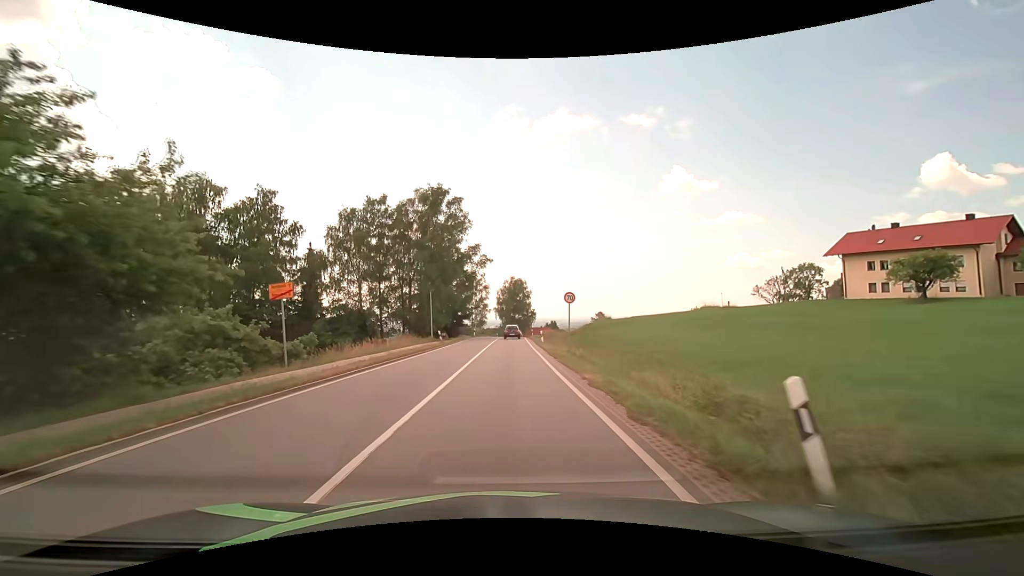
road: secondary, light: Day
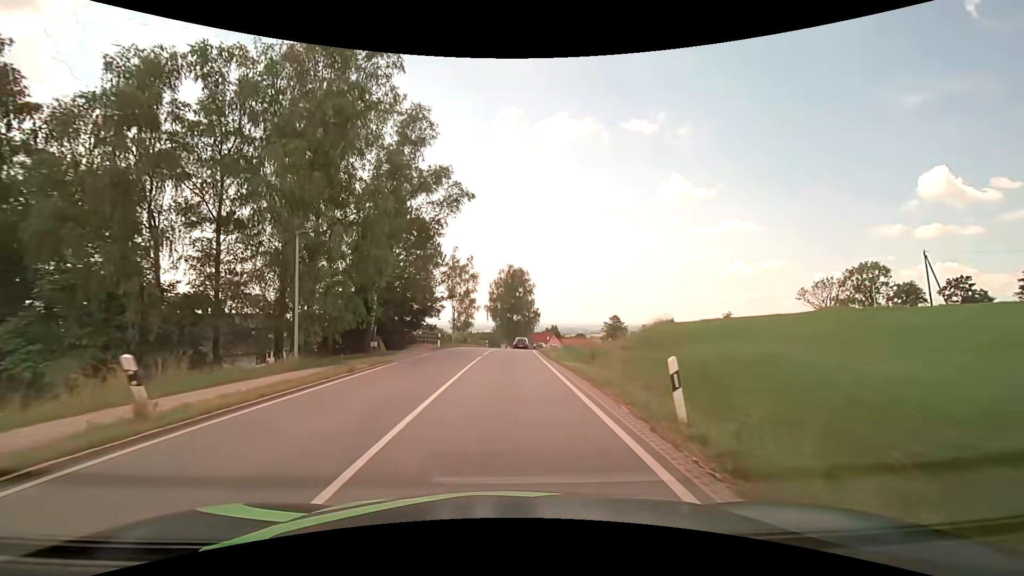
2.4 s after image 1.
(+0.1, +31.3) m; 0°
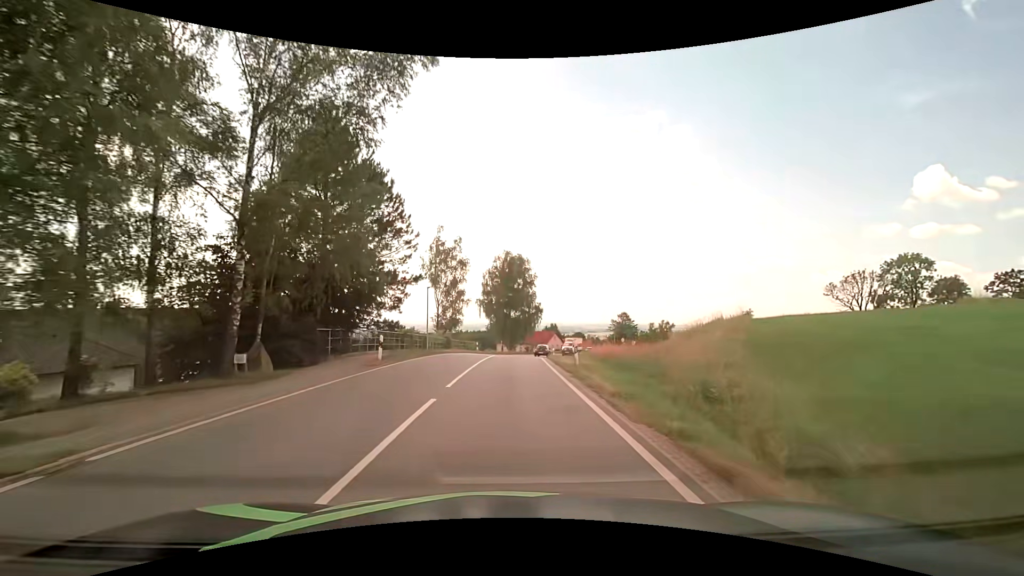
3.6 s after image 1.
(+0.1, +15.6) m; +1°
(0, +10) (0, +20) (+1, +30) (+1, +40) (+2, +50) (+4, +60) (+6, +70) (+9, +79) (+12, +89) (+16, +98) m
